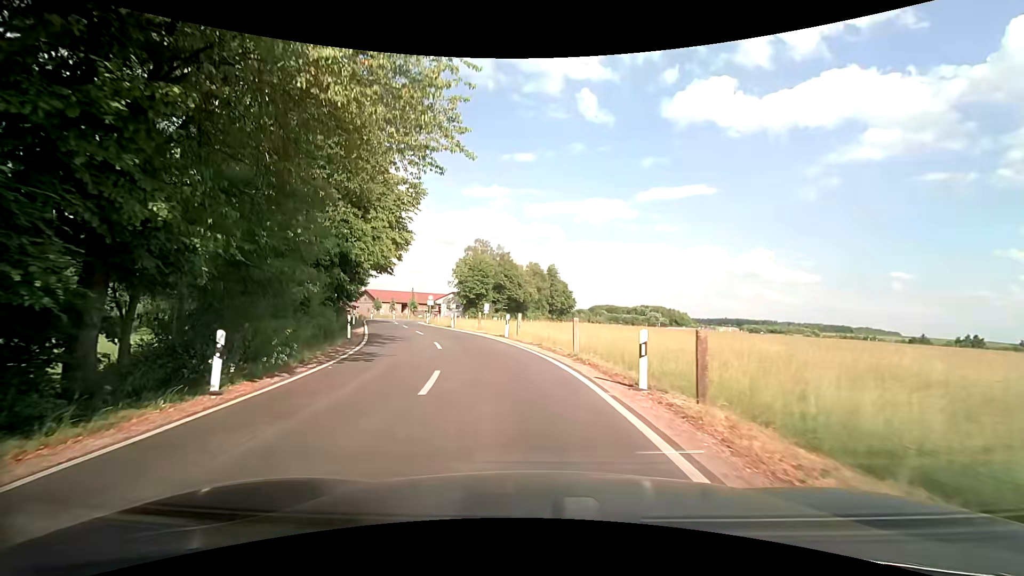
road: unclassified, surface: asphalt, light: Day
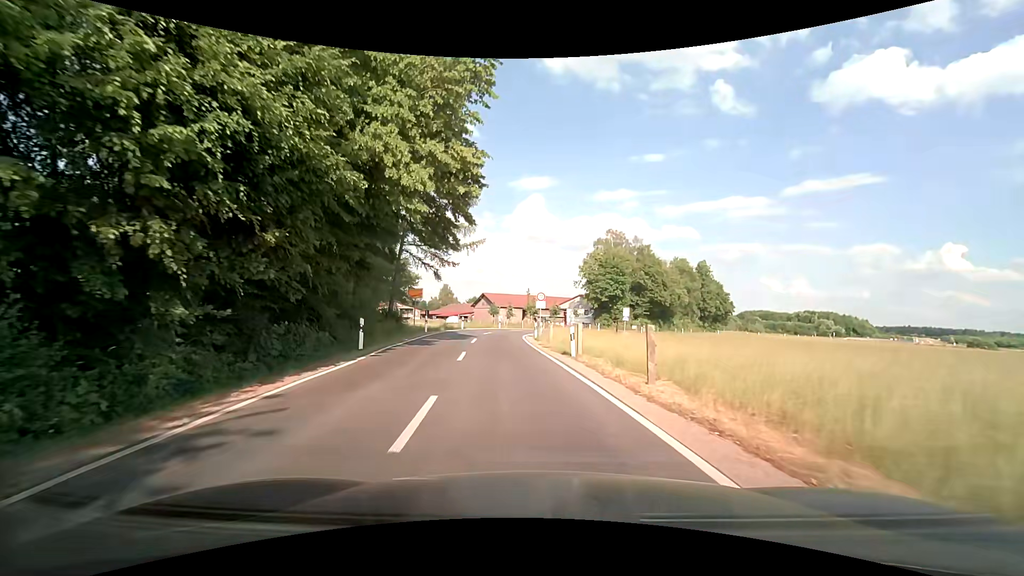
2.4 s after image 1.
(-2.9, +21.2) m; -15°
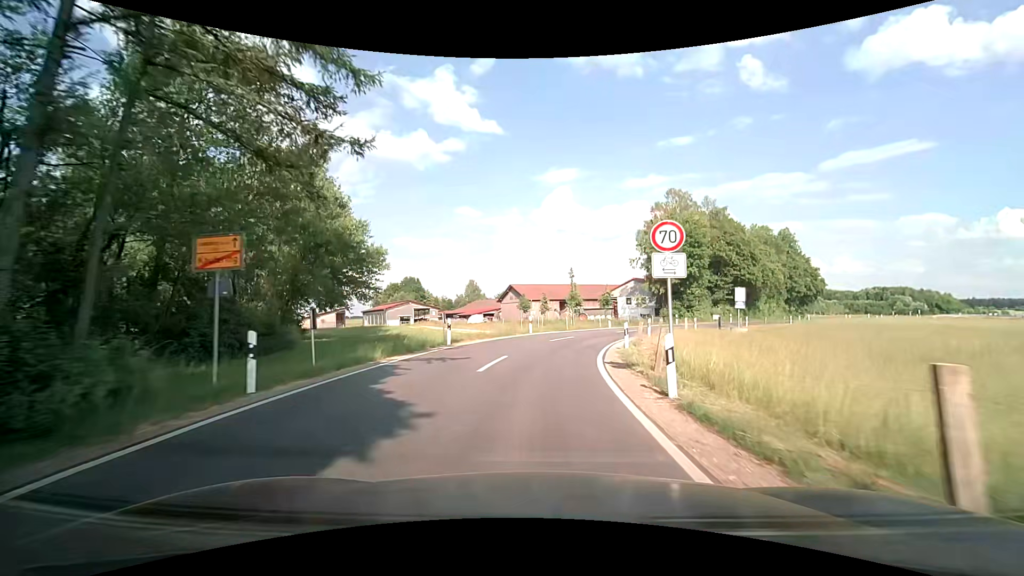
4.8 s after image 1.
(-1.6, +24.0) m; -4°
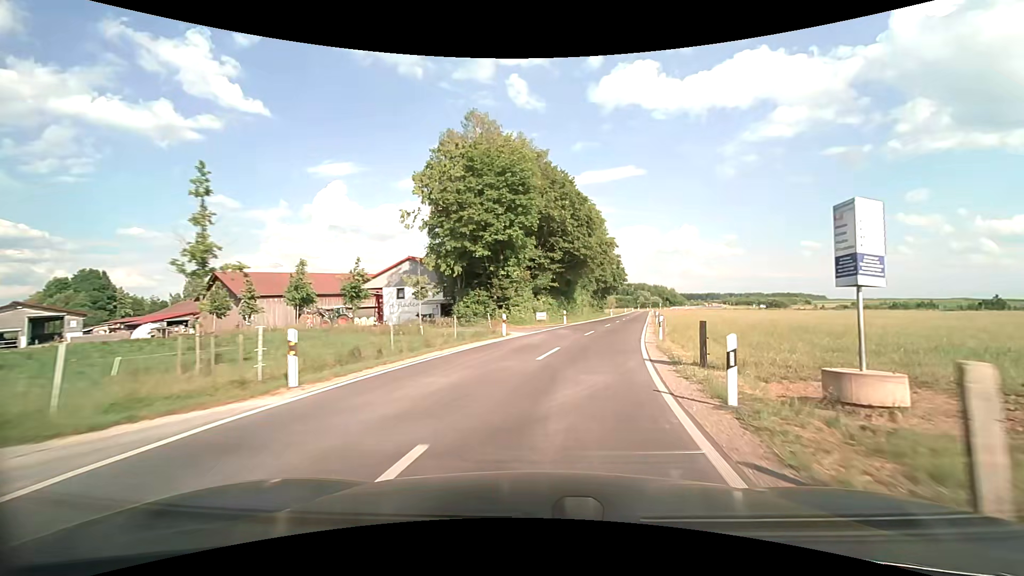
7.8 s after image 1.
(+5.1, +33.6) m; +24°
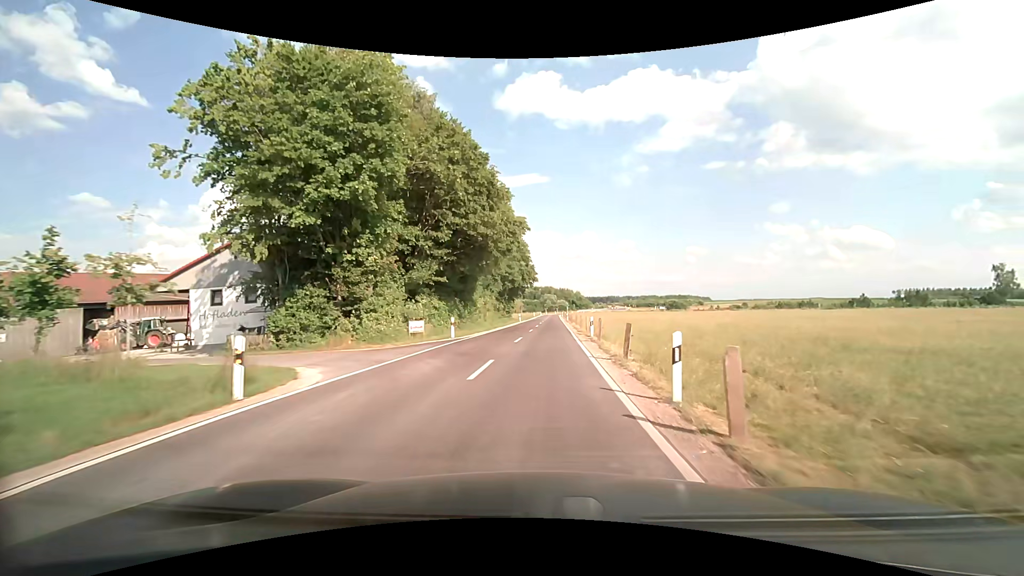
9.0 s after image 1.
(+1.6, +15.0) m; +11°
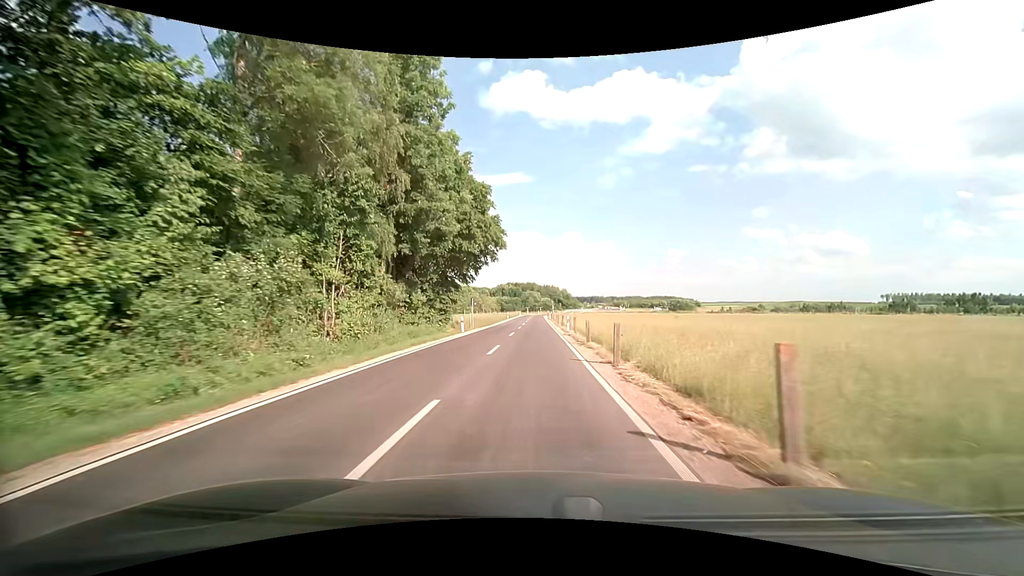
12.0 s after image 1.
(+1.5, +42.6) m; +3°
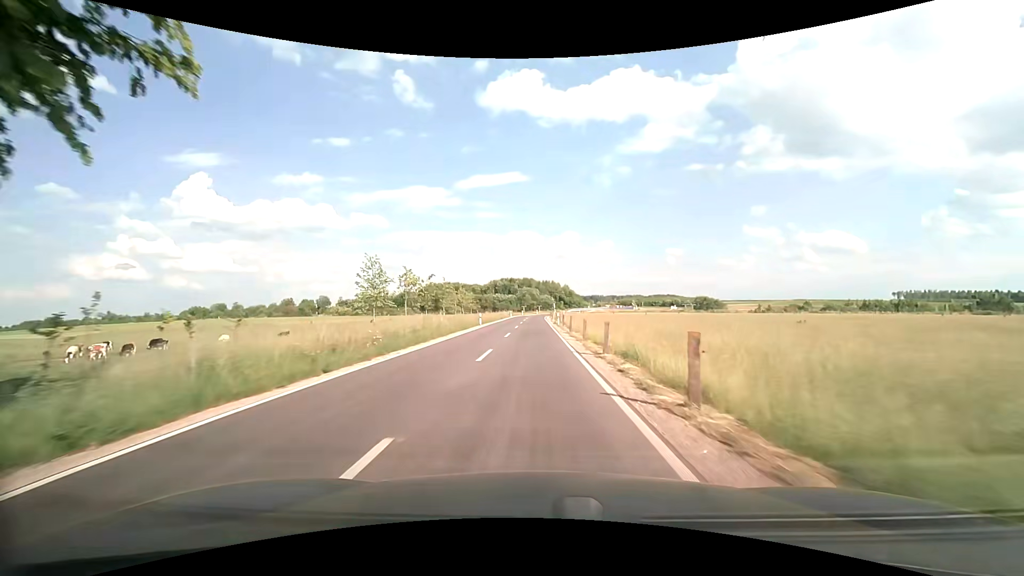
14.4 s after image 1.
(0.0, +38.6) m; 0°
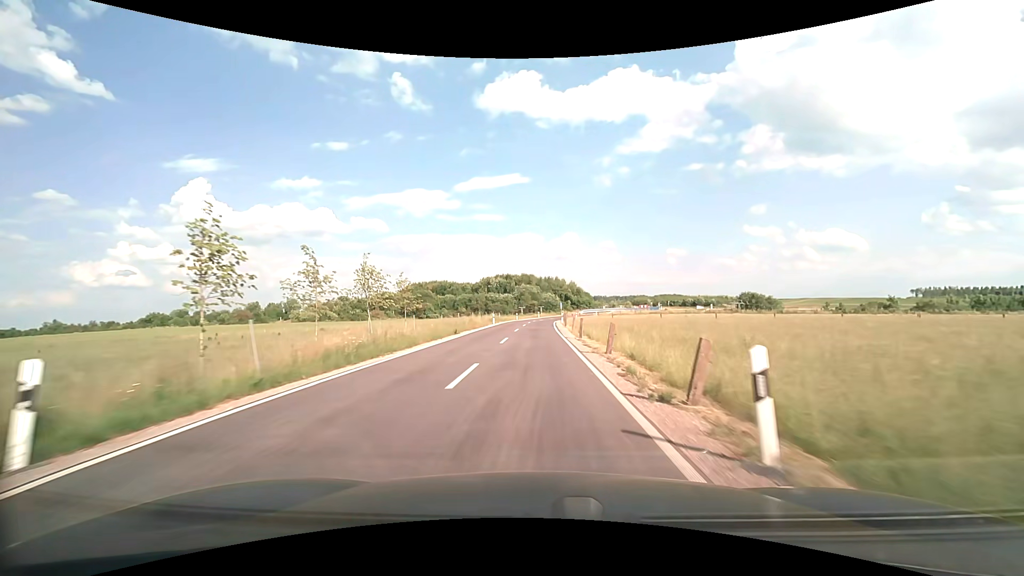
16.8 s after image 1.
(-0.1, +41.0) m; 0°
(0, +10) (0, +20) (0, +30) (0, +40) (0, +50) (+1, +60) (+1, +70) (+2, +80) (+3, +90) (+5, +100) m
